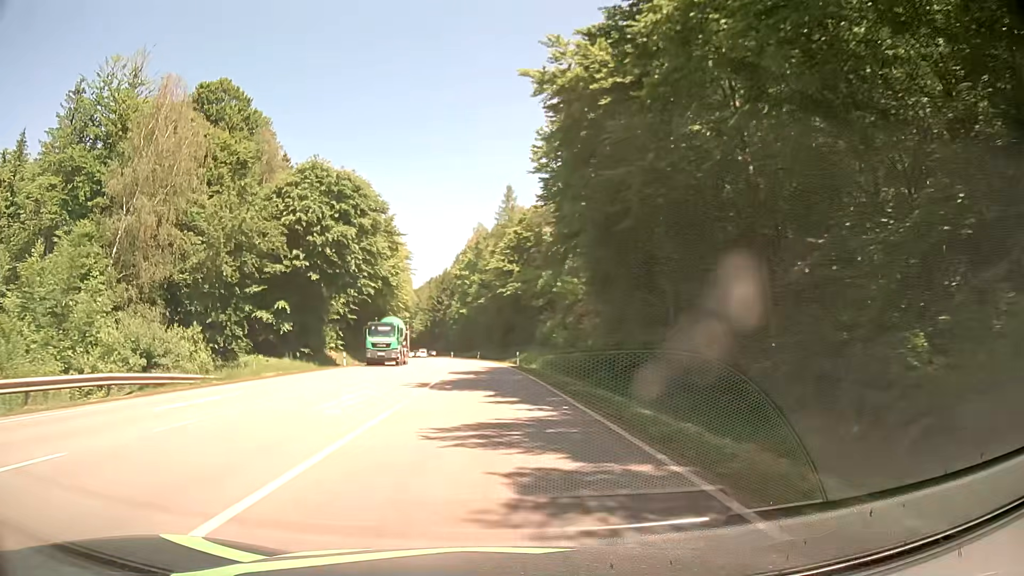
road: secondary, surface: asphalt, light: Day
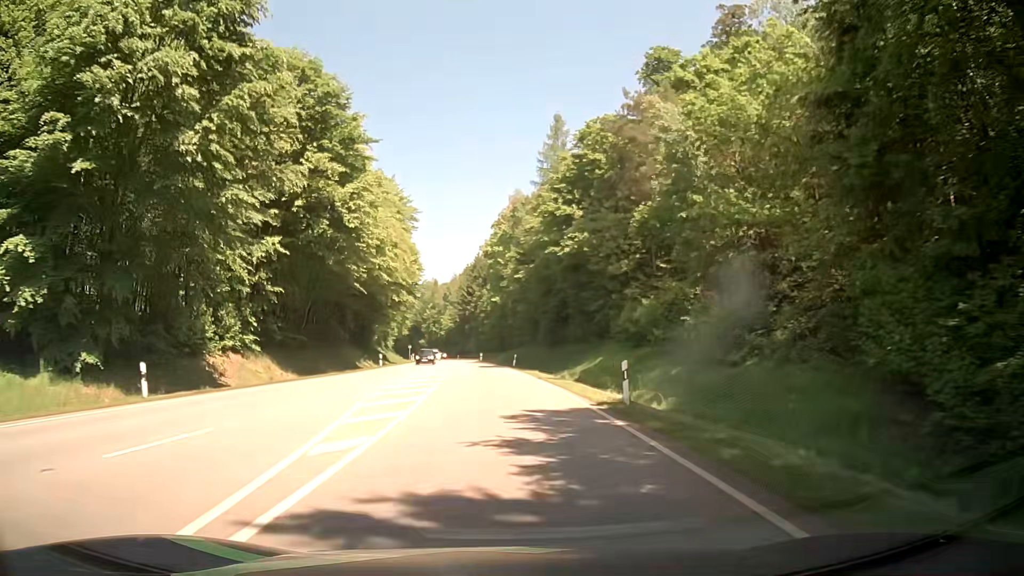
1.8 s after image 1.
(-0.9, +32.3) m; -3°
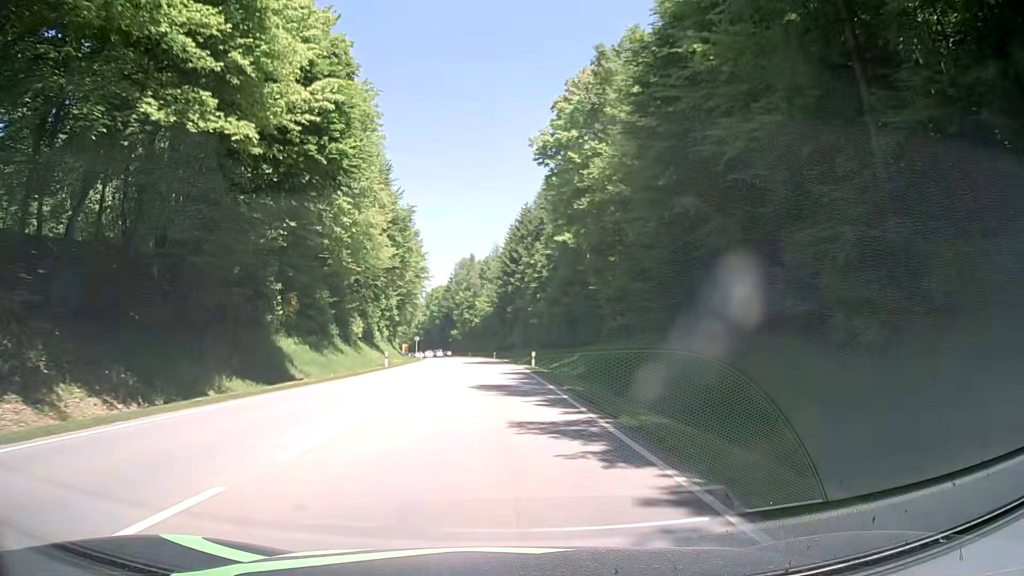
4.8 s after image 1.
(-2.3, +54.1) m; -4°
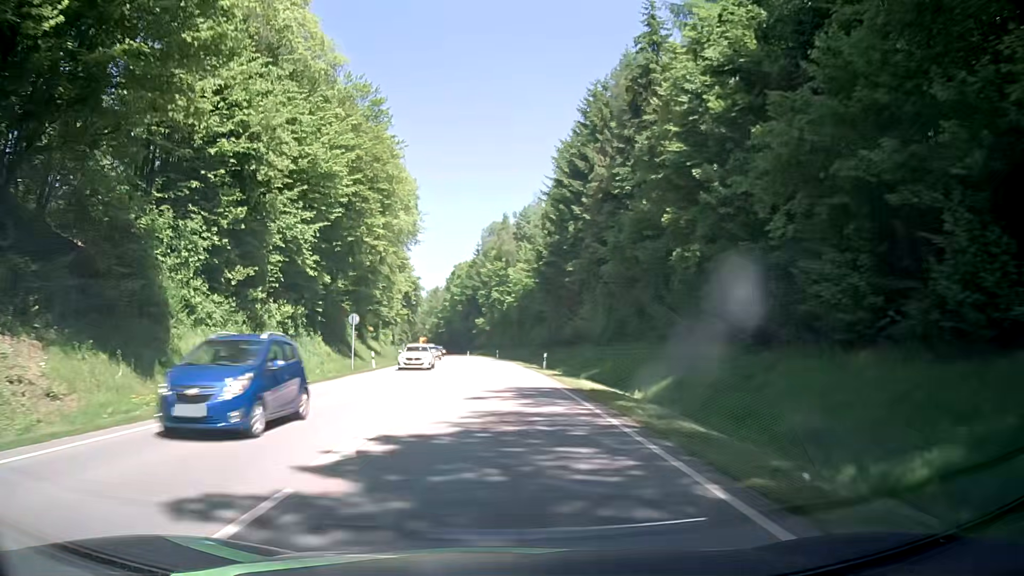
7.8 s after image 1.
(-1.3, +54.2) m; -3°
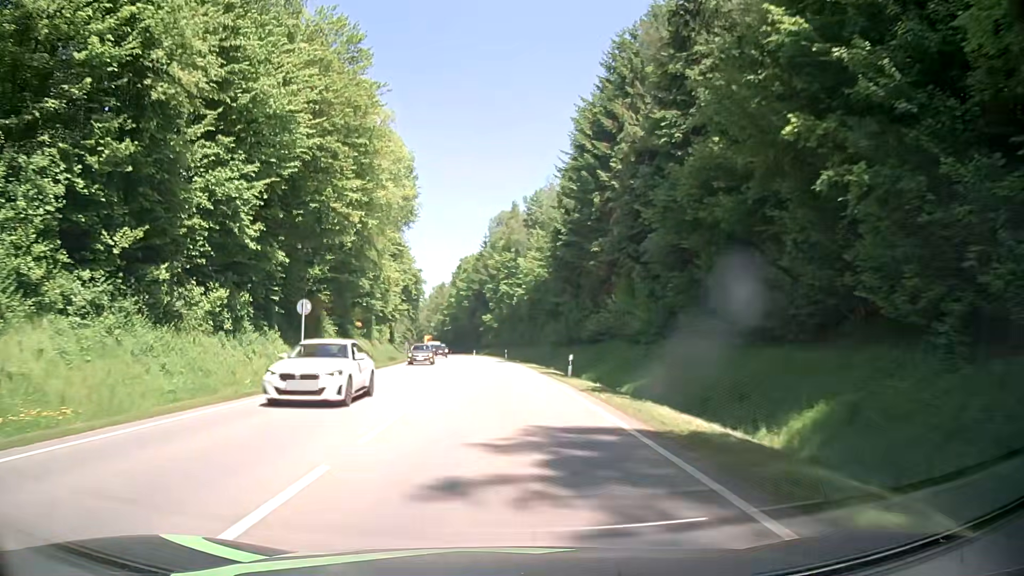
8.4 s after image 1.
(0.0, +10.8) m; -1°
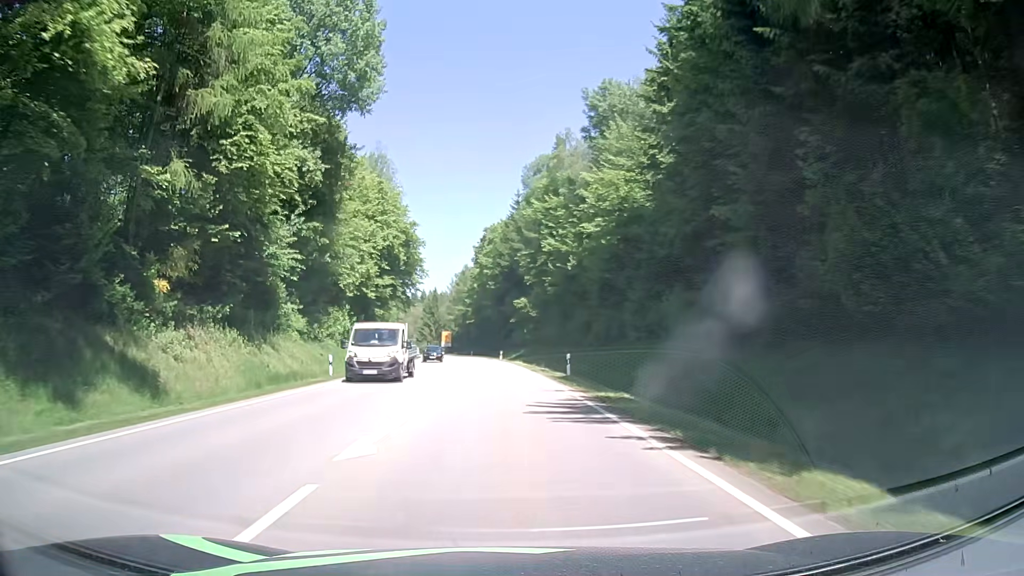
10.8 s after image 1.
(-1.3, +43.3) m; -3°
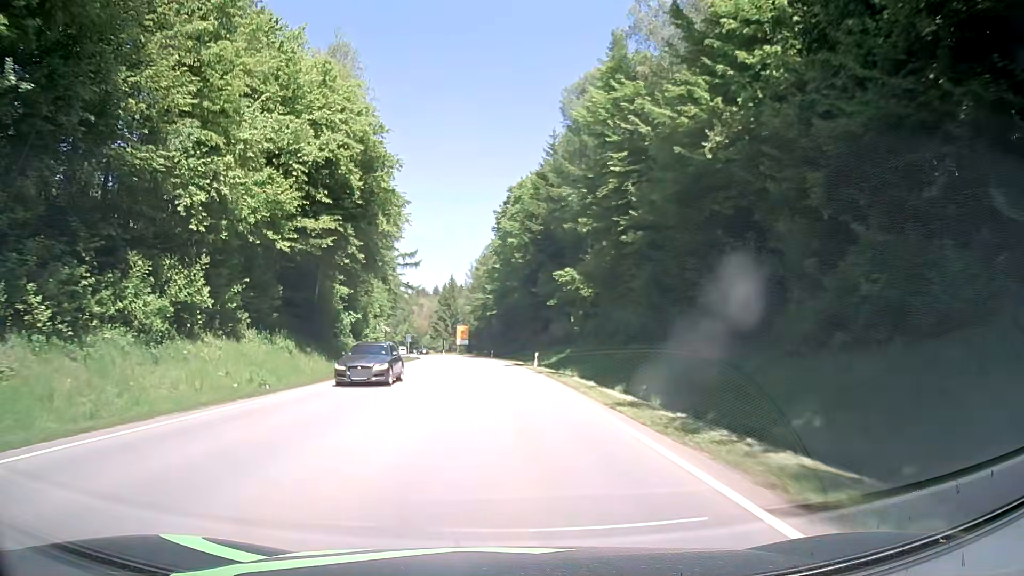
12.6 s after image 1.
(-0.8, +32.4) m; -3°
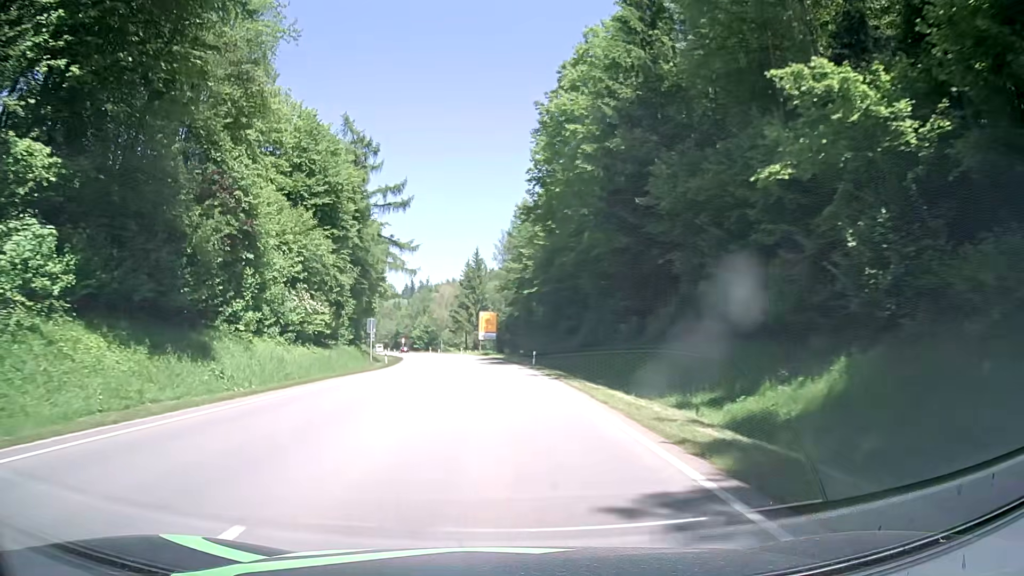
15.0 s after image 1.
(-1.1, +43.3) m; -3°
(0, +10) (0, +20) (-1, +30) (-1, +40) (-2, +50) (-3, +60) (-4, +70) (-6, +80) (-8, +90) (-10, +99) m
